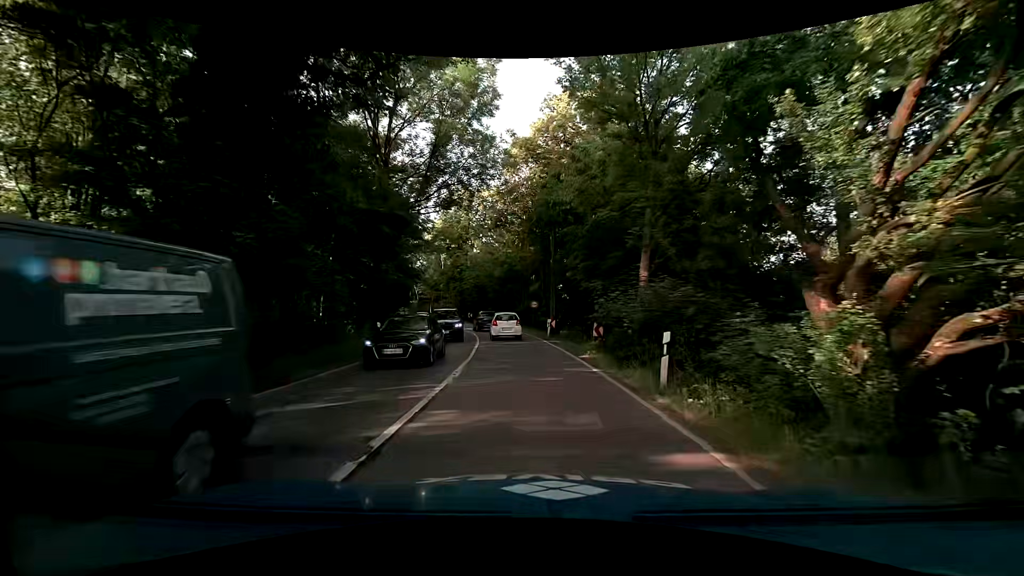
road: secondary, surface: asphalt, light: Day
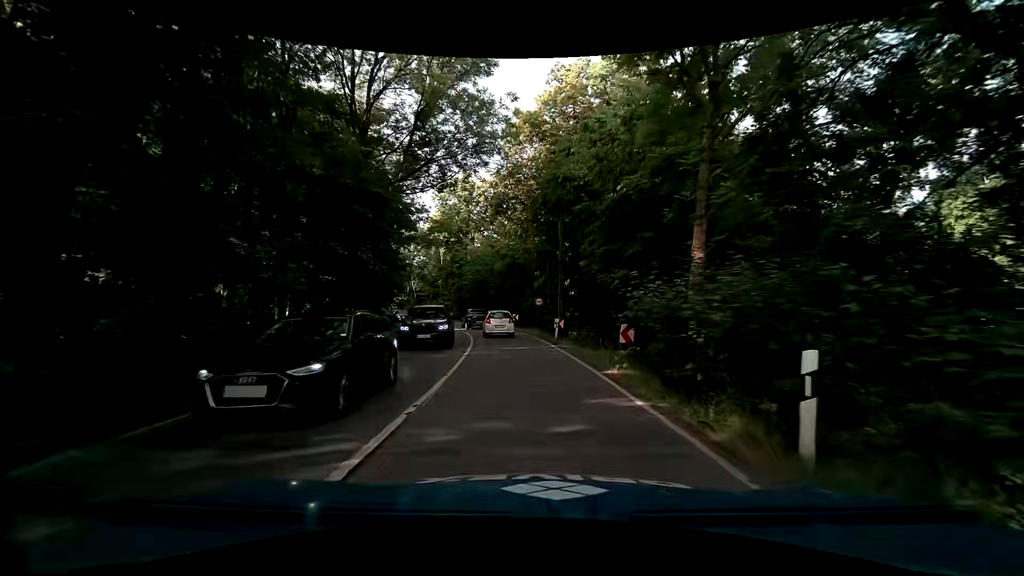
(0.0, +4.6) m; -1°
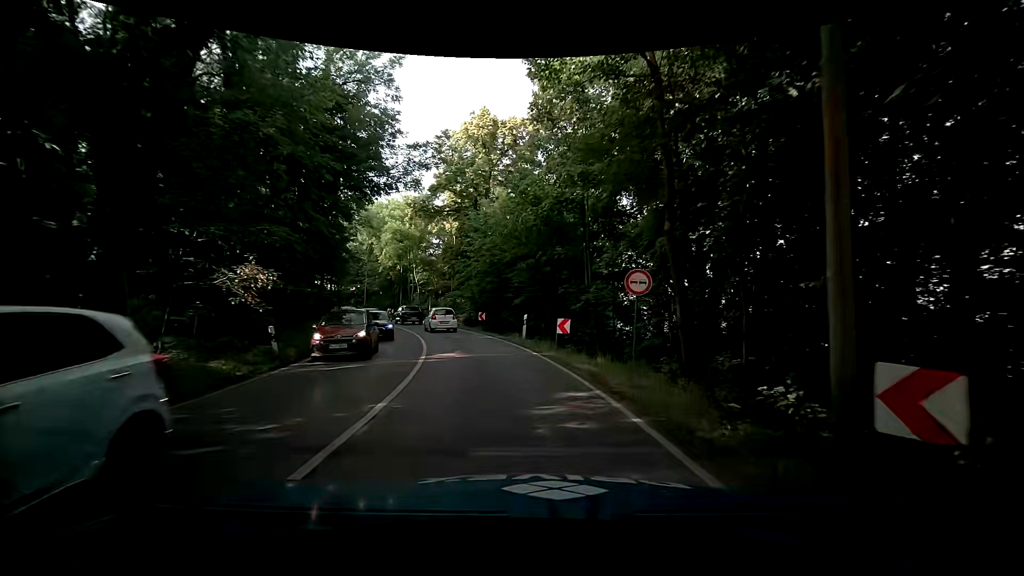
(-0.2, +23.0) m; -3°
